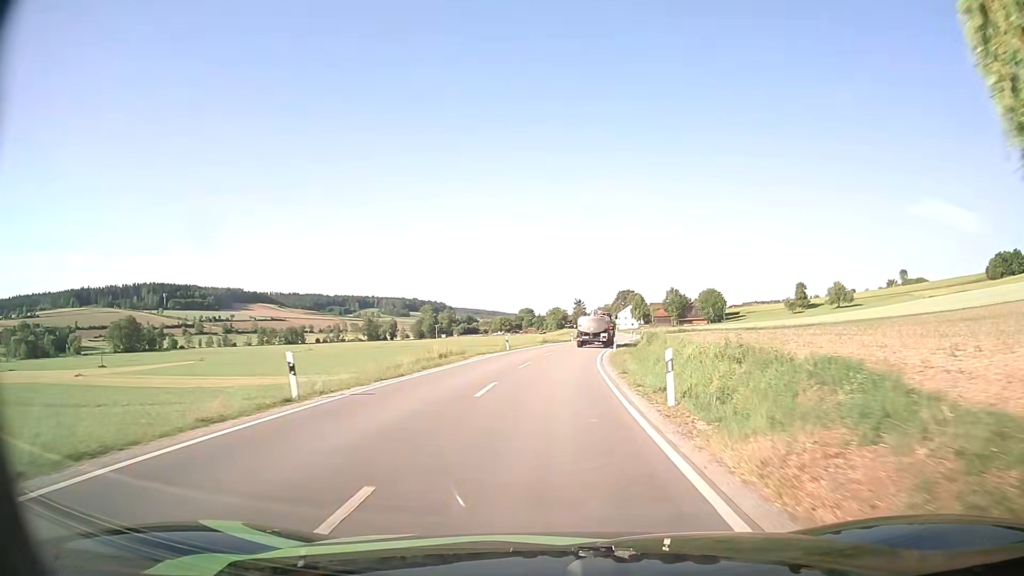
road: secondary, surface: asphalt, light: Day
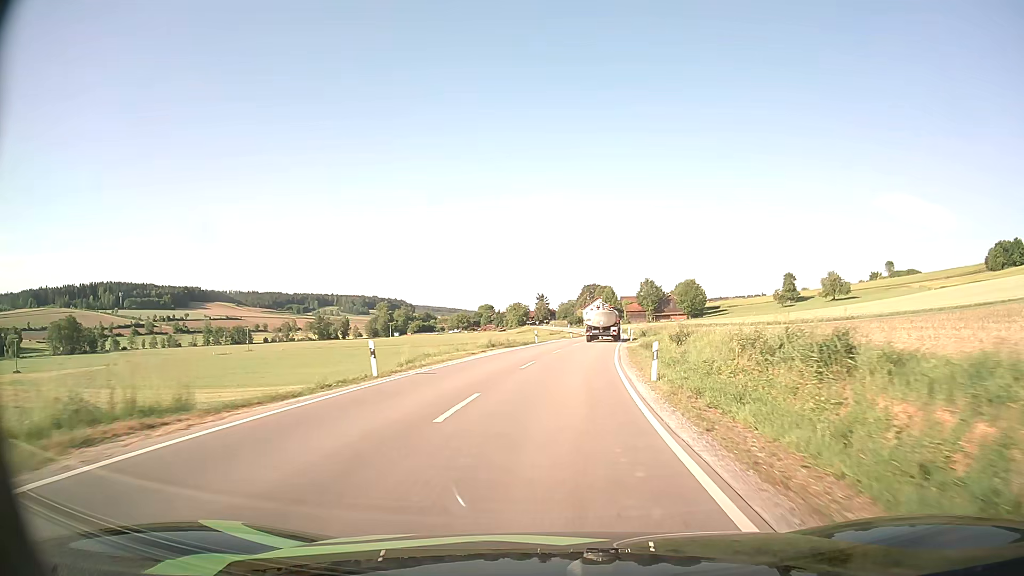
(+0.9, +28.5) m; +4°
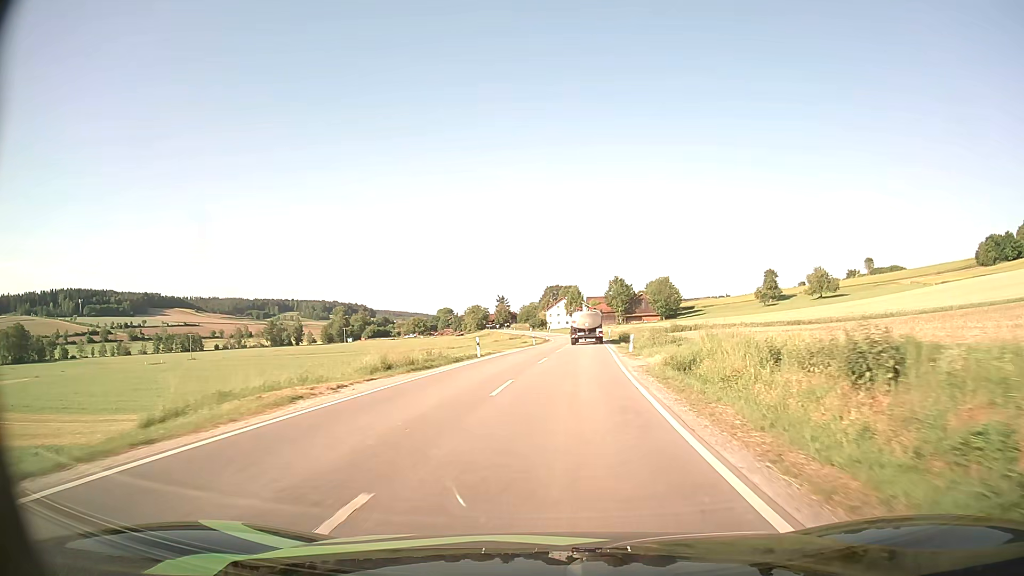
(+0.5, +20.0) m; +3°
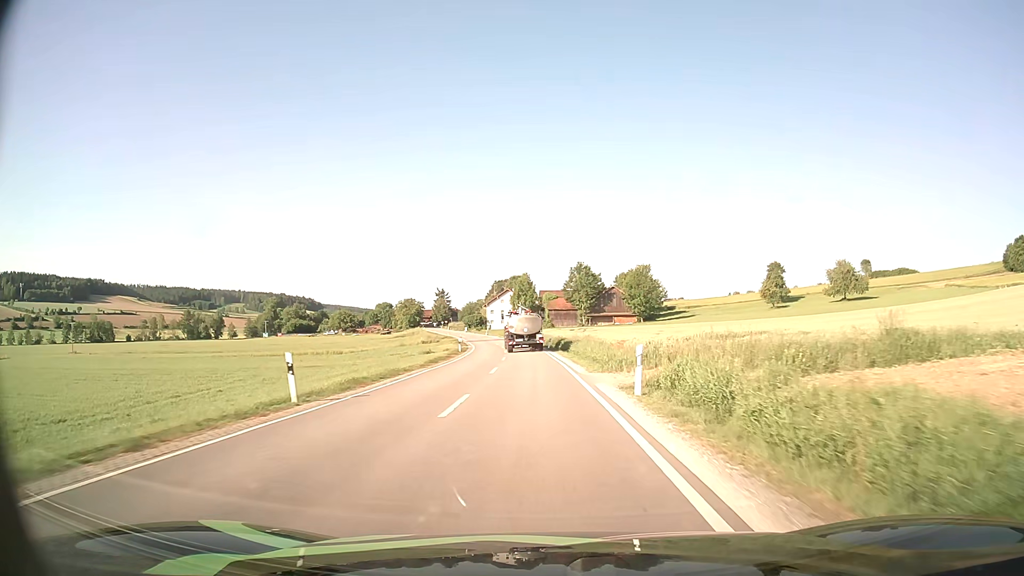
(+3.0, +50.8) m; +4°
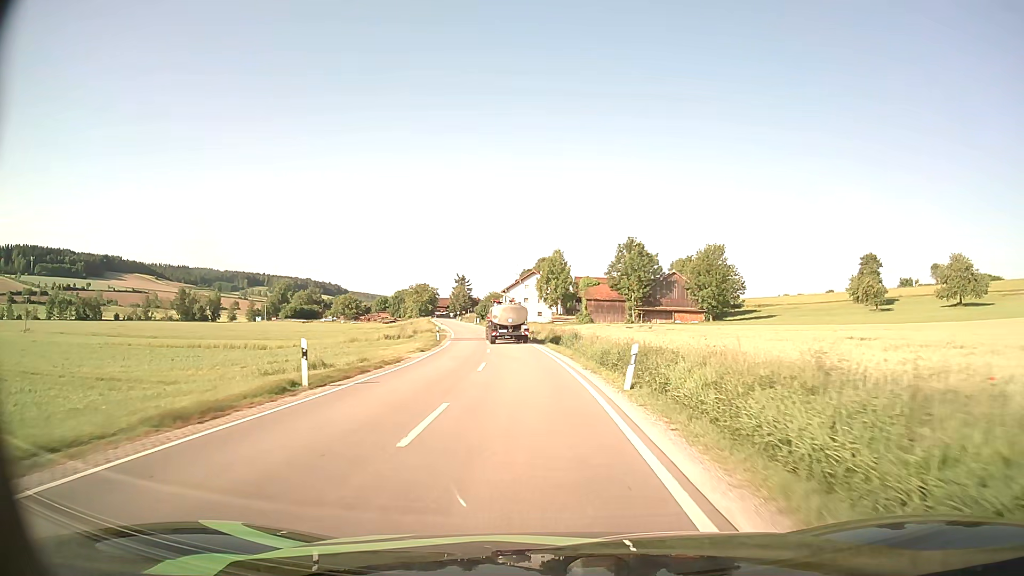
(-1.0, +39.2) m; -3°
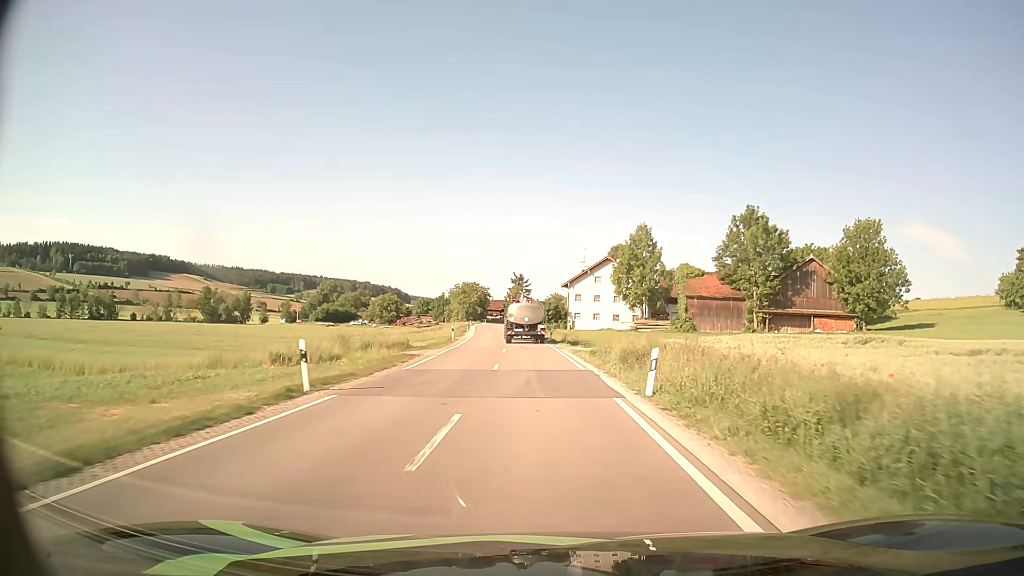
(-1.7, +37.5) m; -5°
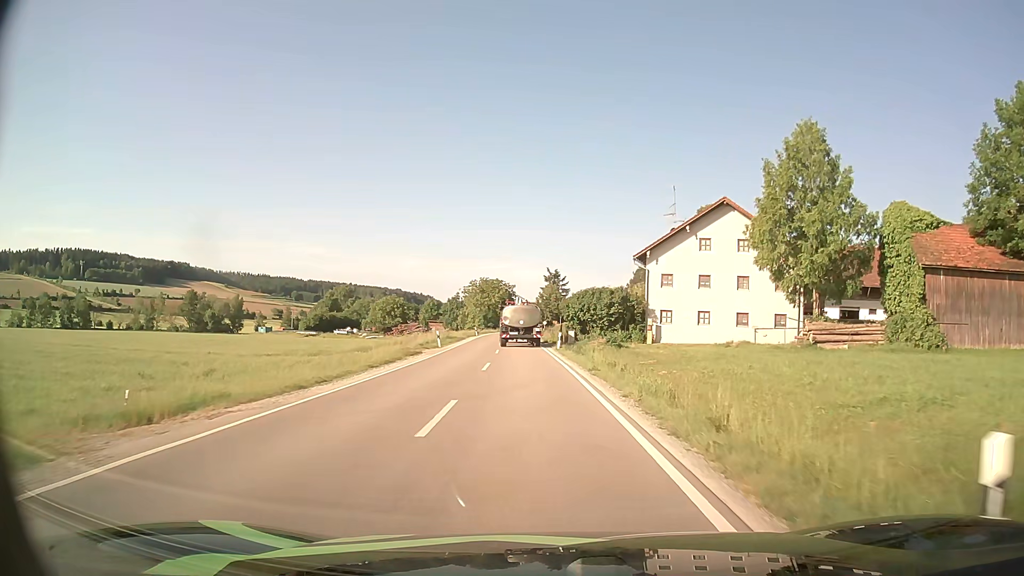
(-1.5, +46.5) m; -3°
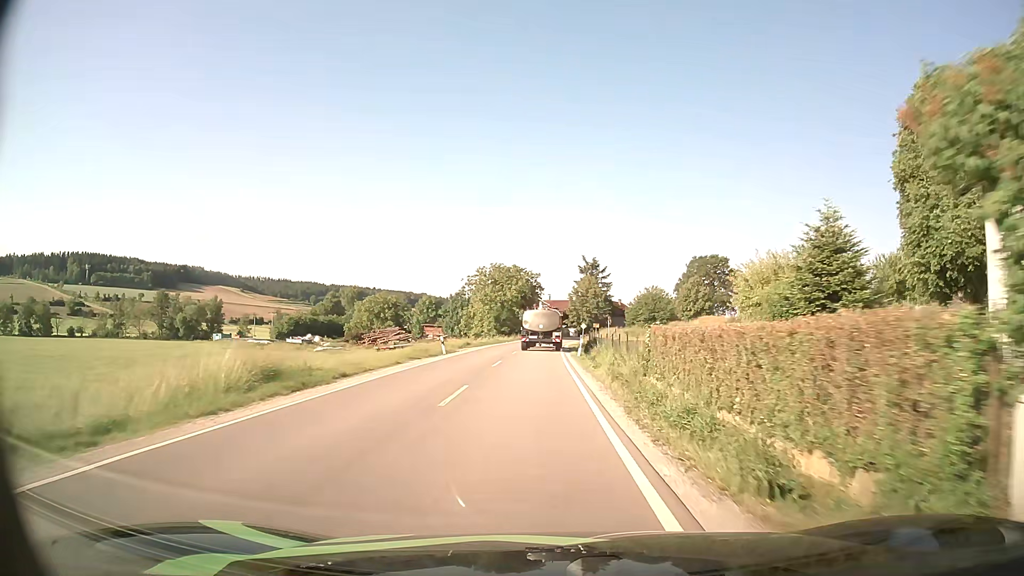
(-1.4, +44.8) m; -3°
(0, +10) (0, +20) (0, +30) (0, +40) (0, +50) (0, +60) (+1, +70) (+1, +80) (+2, +90) (+3, +100) m
